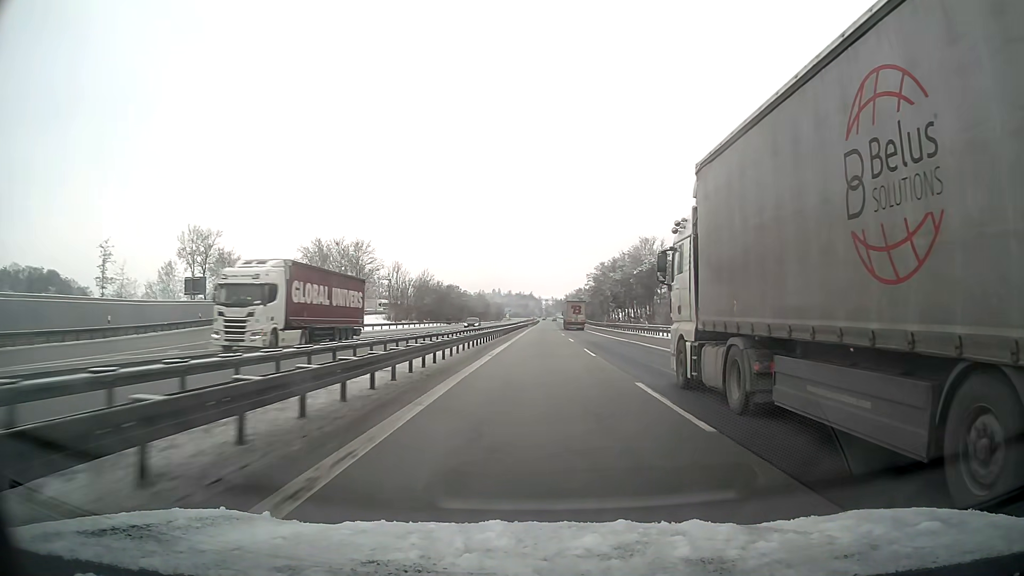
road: motorway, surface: asphalt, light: Day
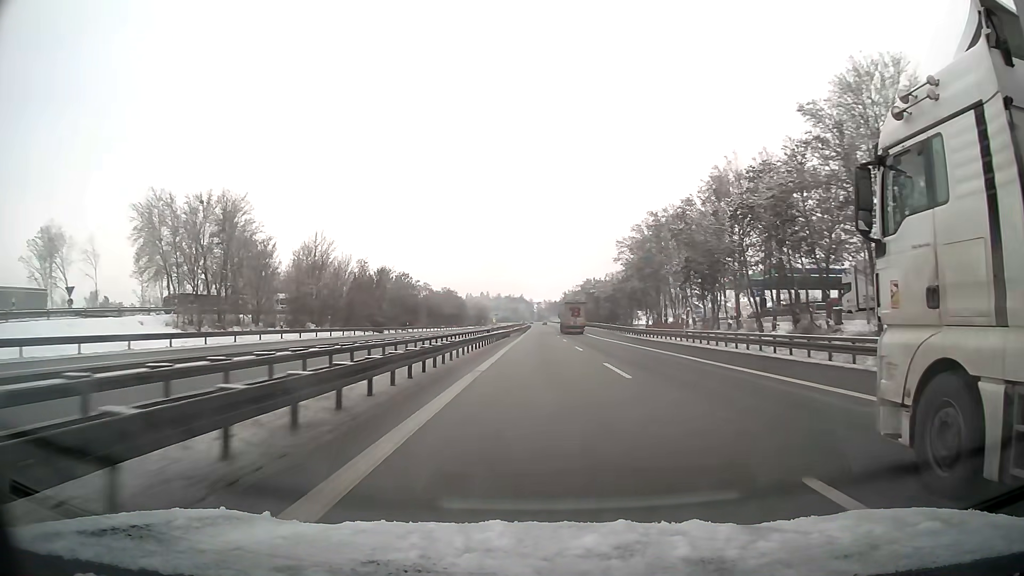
(+0.4, +63.1) m; +1°
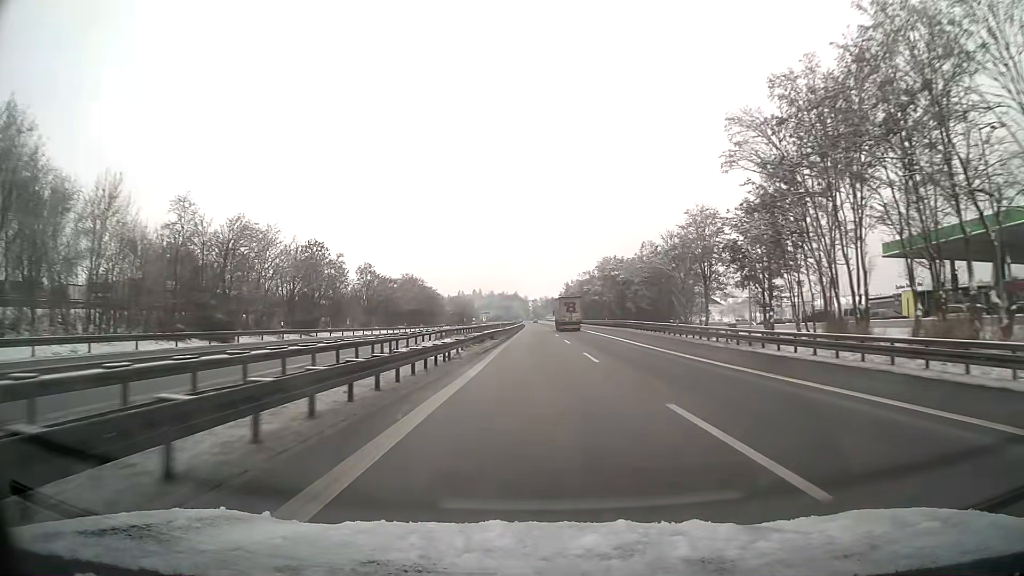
(+0.2, +47.3) m; 0°
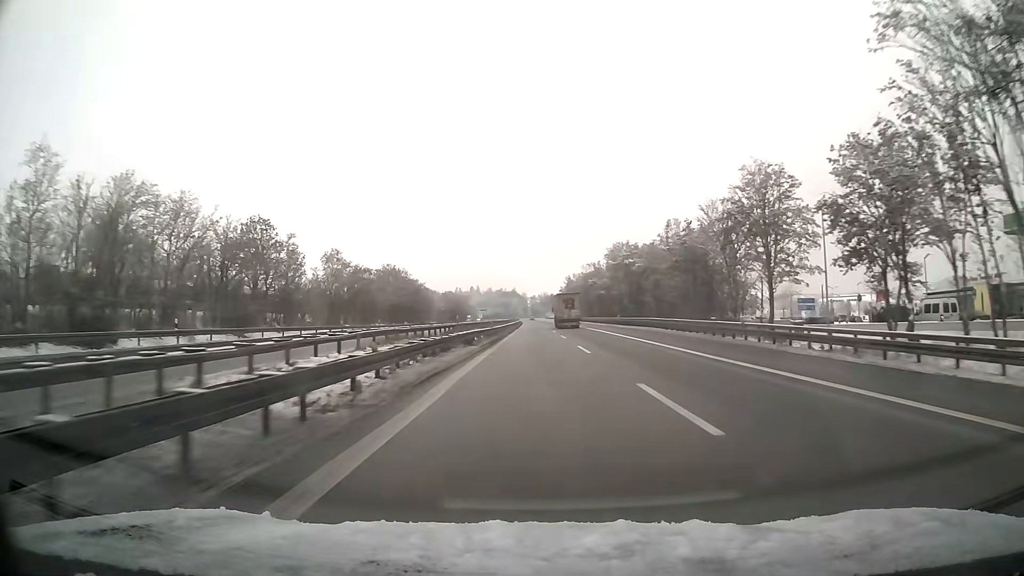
(0.0, +15.8) m; 0°
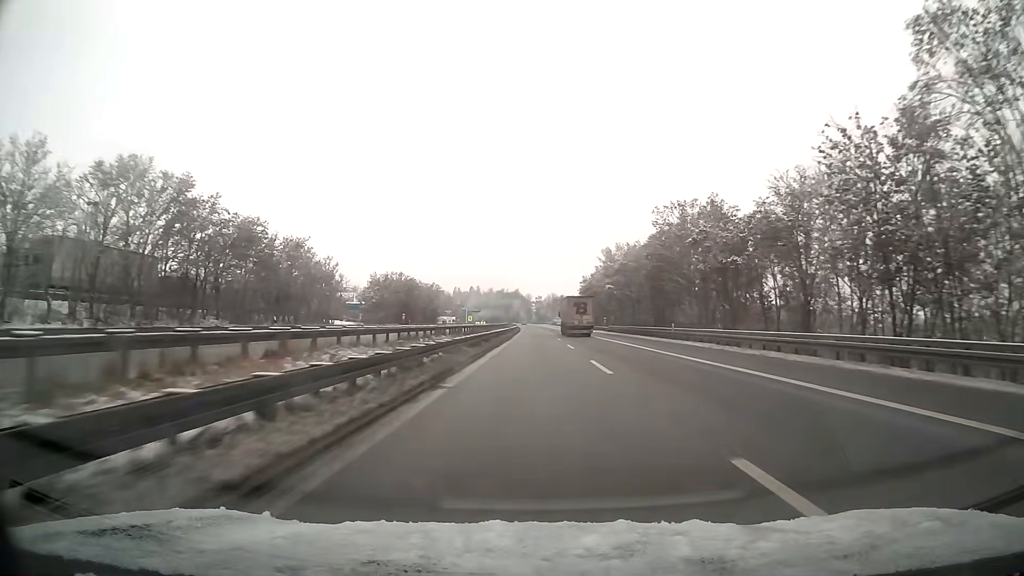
(-0.3, +79.0) m; 0°
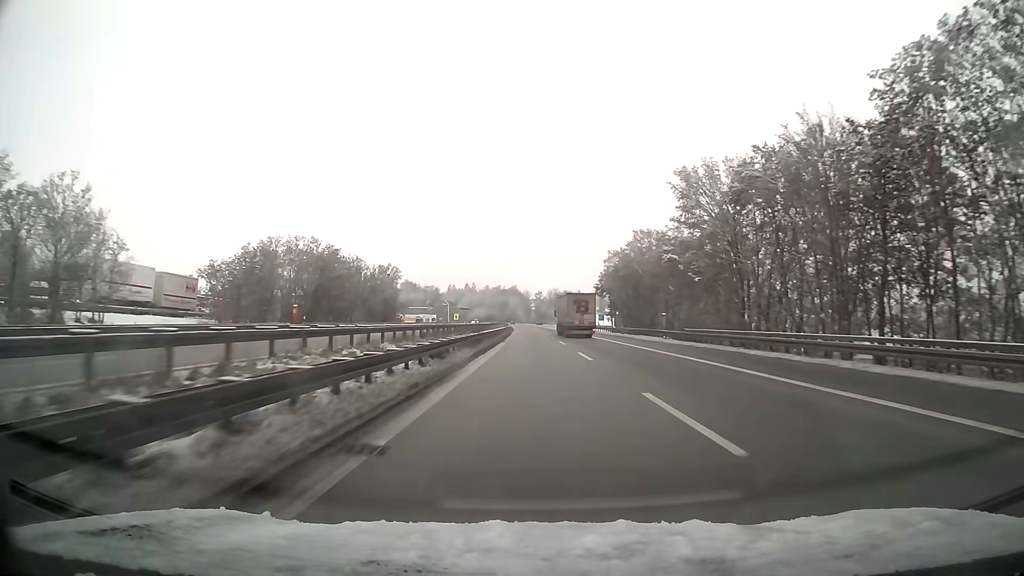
(0.0, +47.4) m; 0°
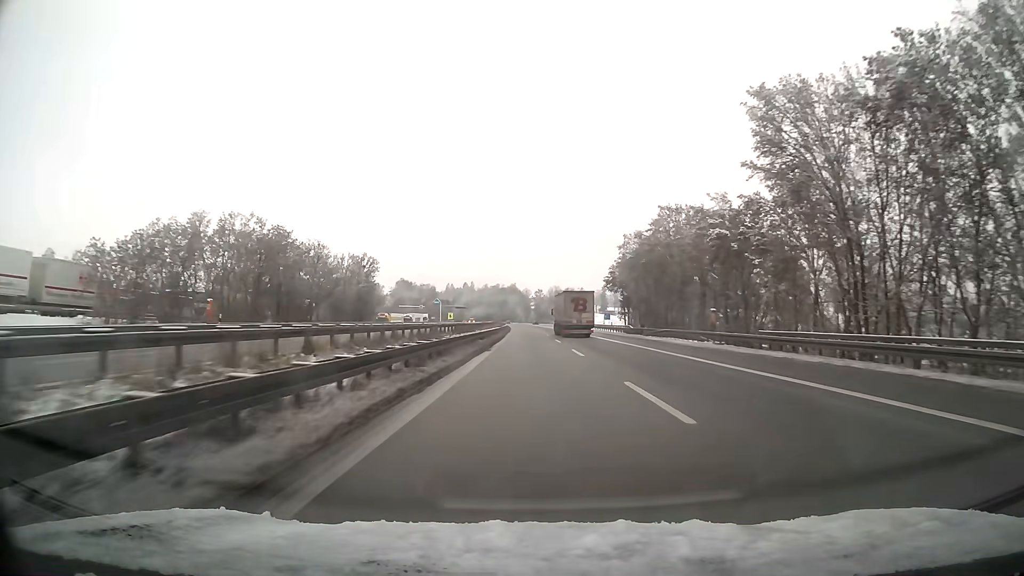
(0.0, +15.8) m; 0°
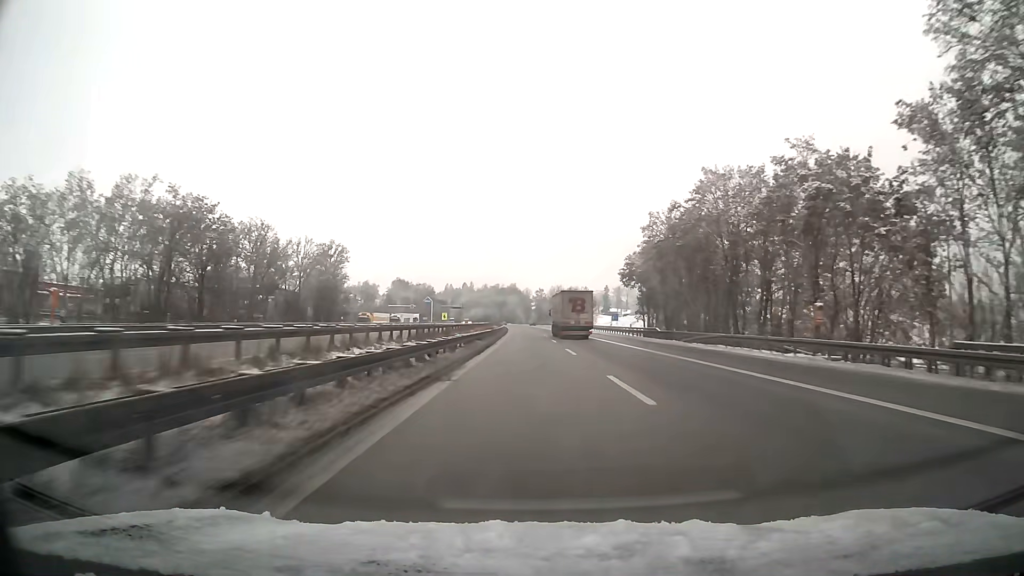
(0.0, +15.8) m; 0°
(0, +10) (0, +20) (0, +30) (0, +40) (0, +50) (-1, +60) (-1, +70) (-1, +80) (-1, +90) (-2, +100) m
